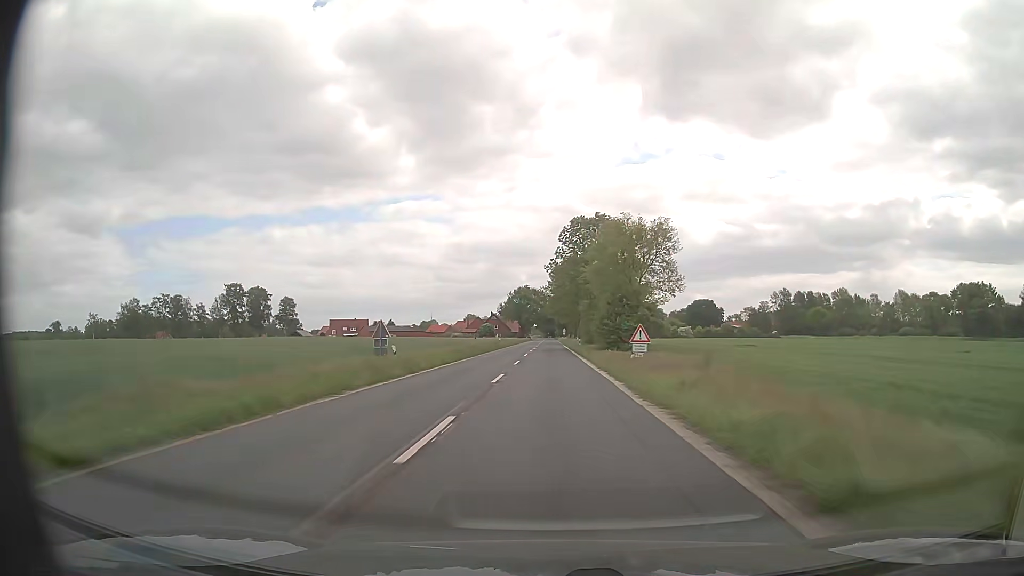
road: secondary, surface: asphalt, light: Day
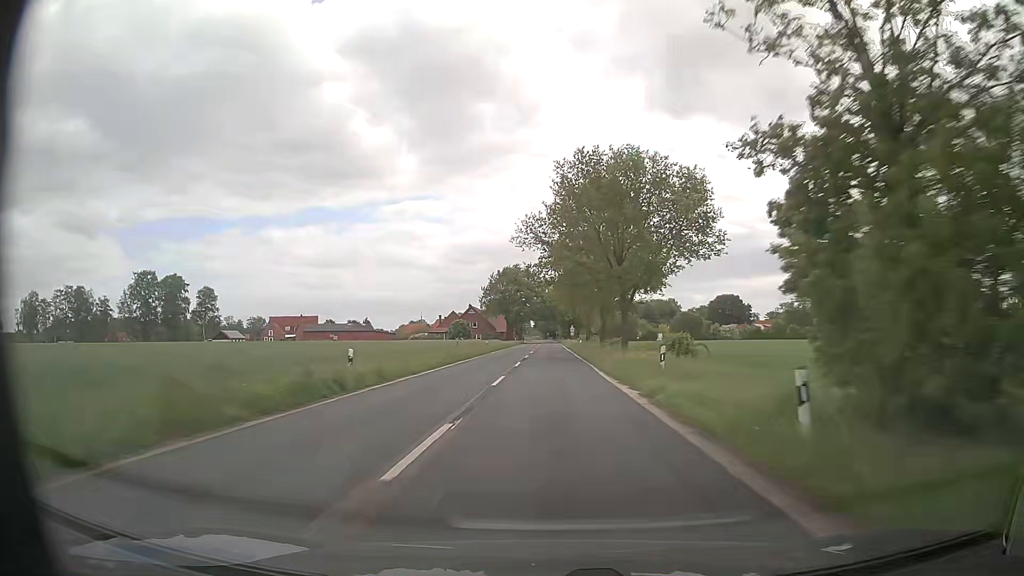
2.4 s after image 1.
(+0.1, +60.7) m; 0°
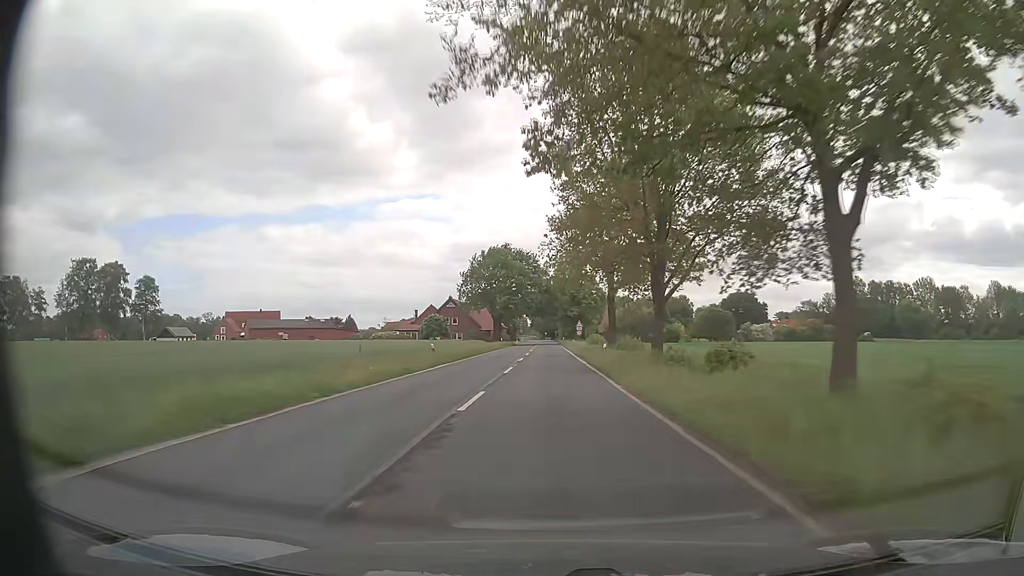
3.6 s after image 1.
(0.0, +30.3) m; 0°
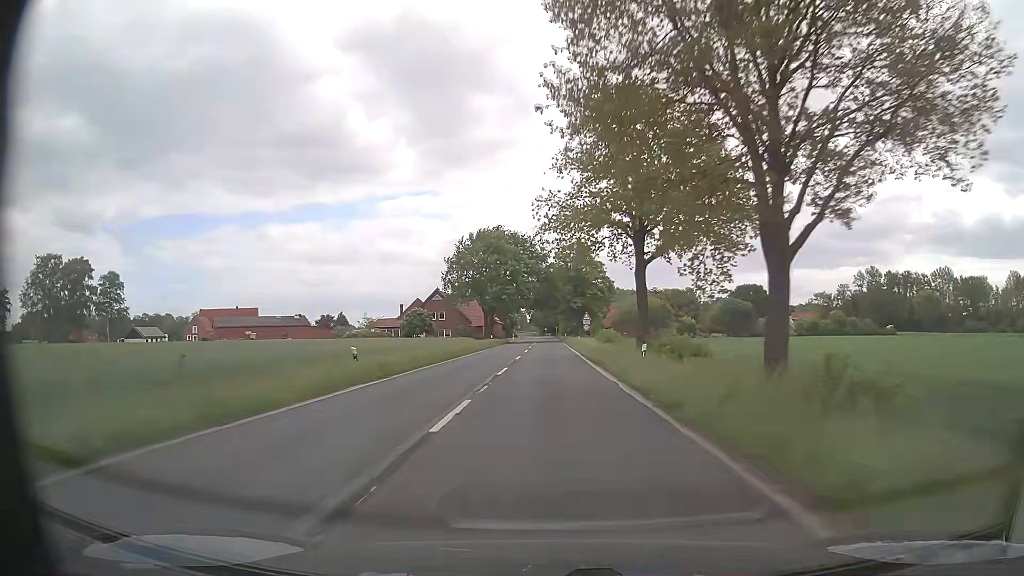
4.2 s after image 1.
(0.0, +14.9) m; 0°
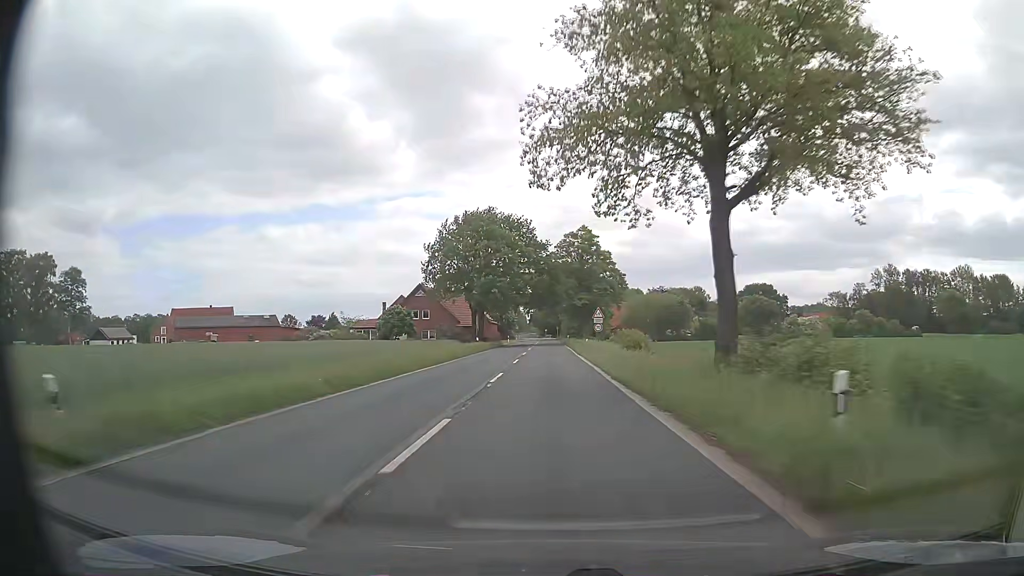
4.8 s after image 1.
(0.0, +14.5) m; 0°
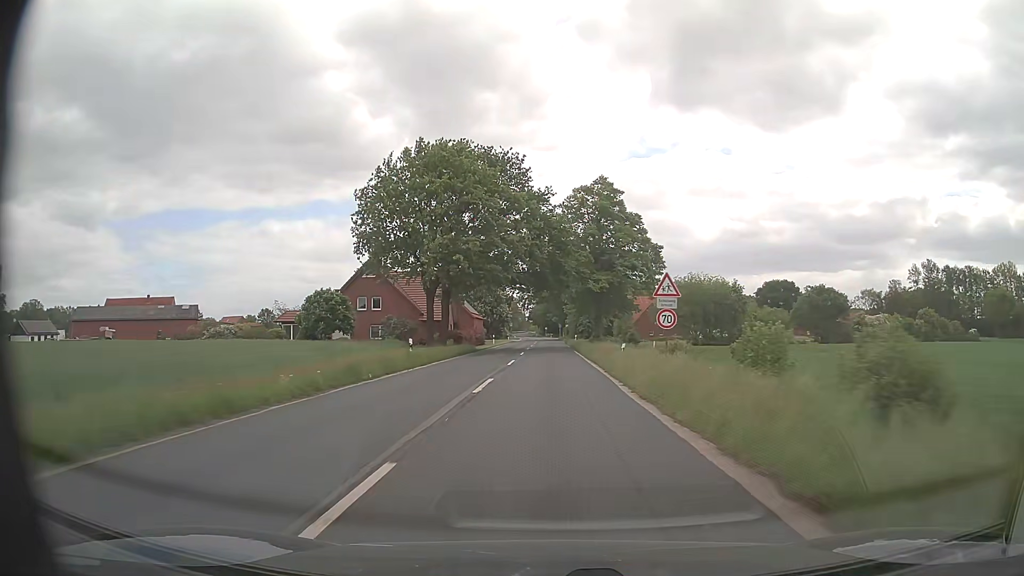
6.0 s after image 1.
(-0.1, +27.7) m; 0°
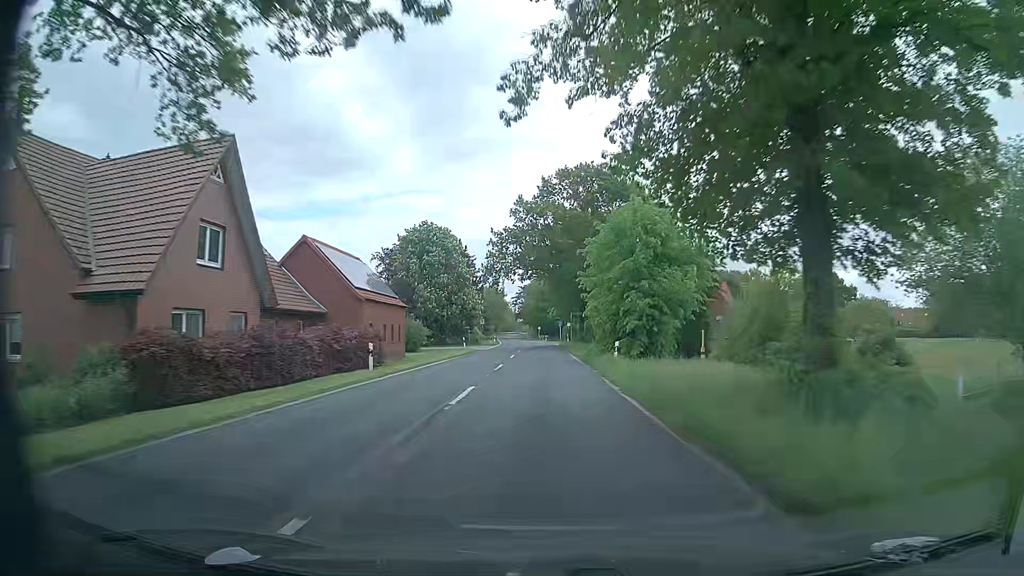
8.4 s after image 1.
(+0.2, +49.6) m; 0°
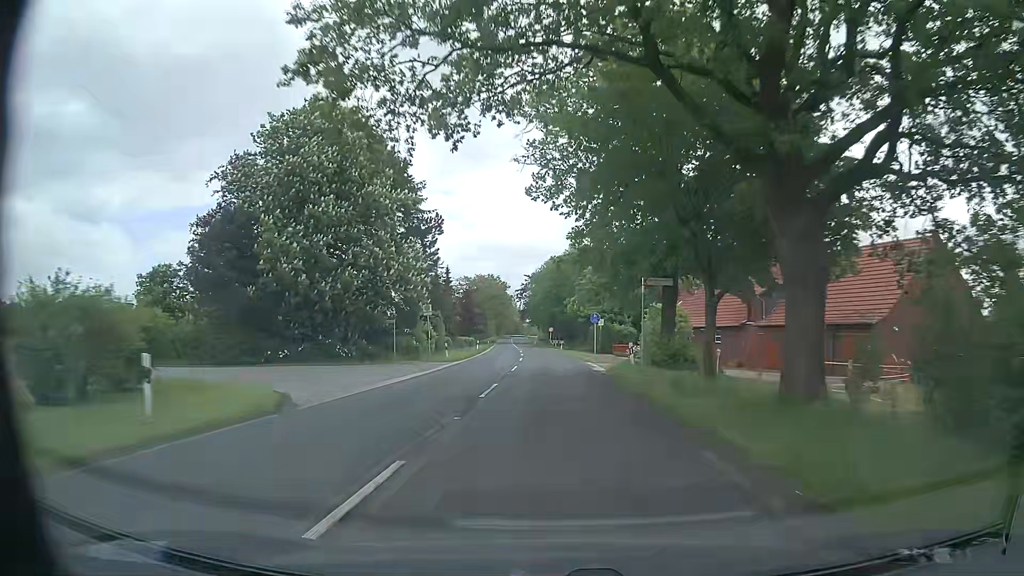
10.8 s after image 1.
(-0.6, +45.5) m; -1°
(0, +10) (0, +20) (0, +30) (0, +40) (-1, +50) (-1, +60) (-1, +70) (-2, +80) (-2, +90) (-3, +100) m
